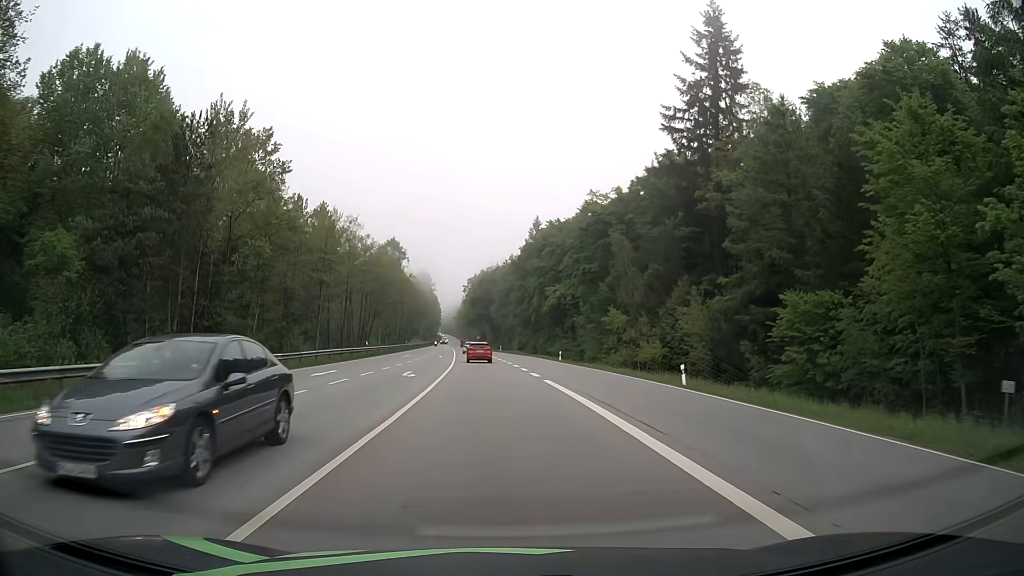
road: secondary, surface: asphalt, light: Day
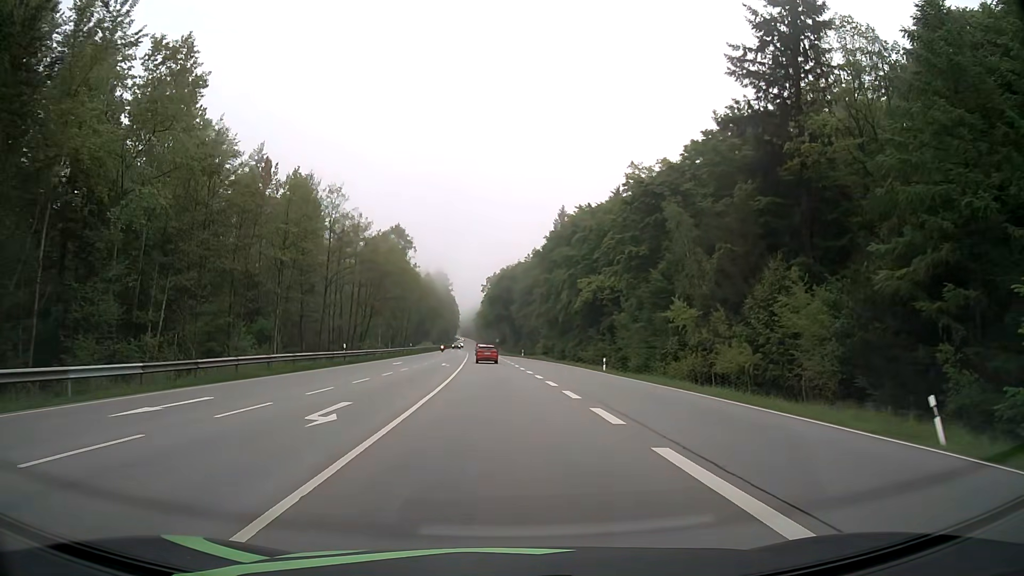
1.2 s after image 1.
(-0.3, +16.4) m; -2°
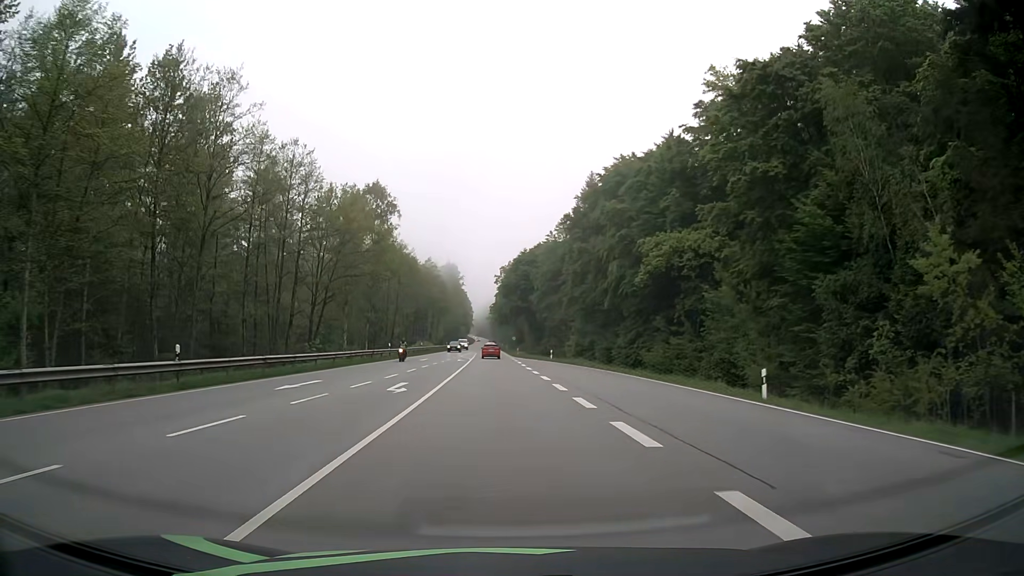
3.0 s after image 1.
(-0.4, +27.1) m; -1°
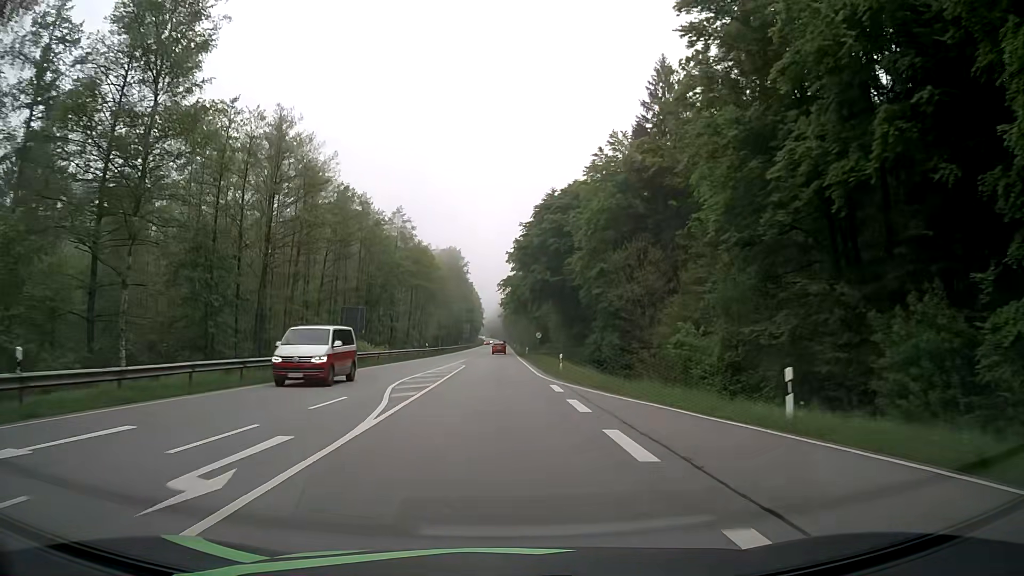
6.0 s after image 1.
(-0.4, +49.5) m; -1°
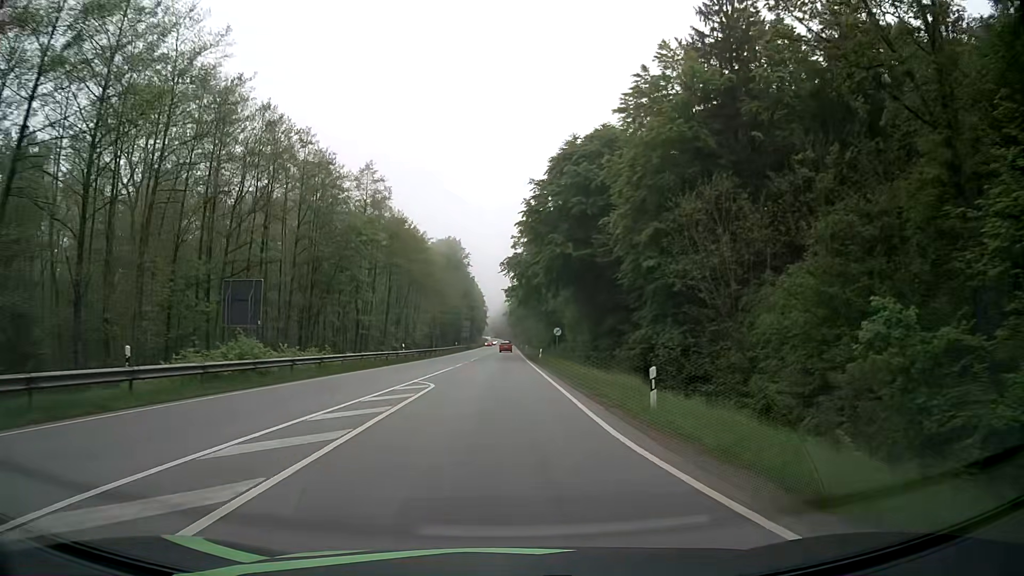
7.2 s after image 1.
(0.0, +20.5) m; 0°
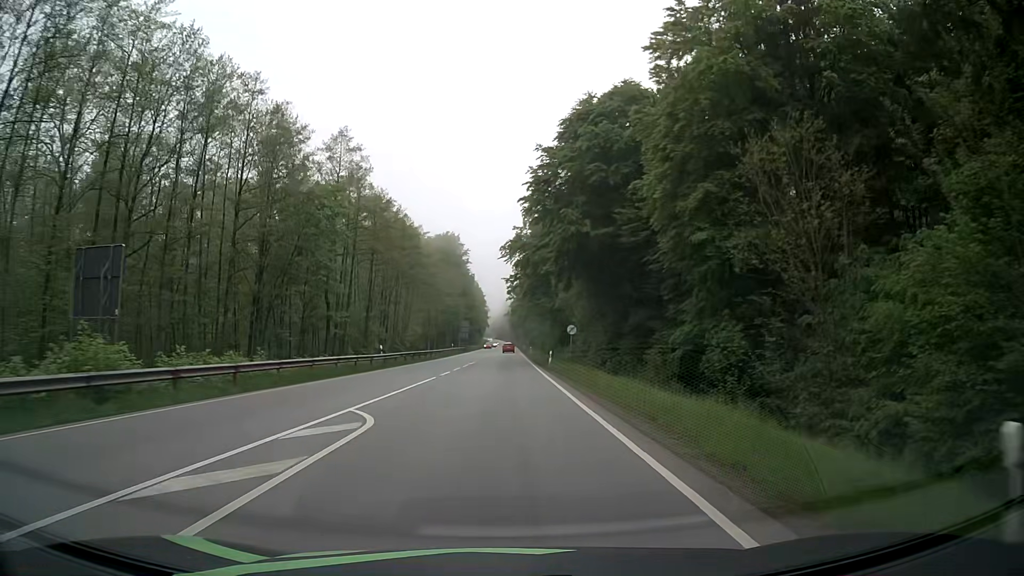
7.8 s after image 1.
(0.0, +10.4) m; 0°
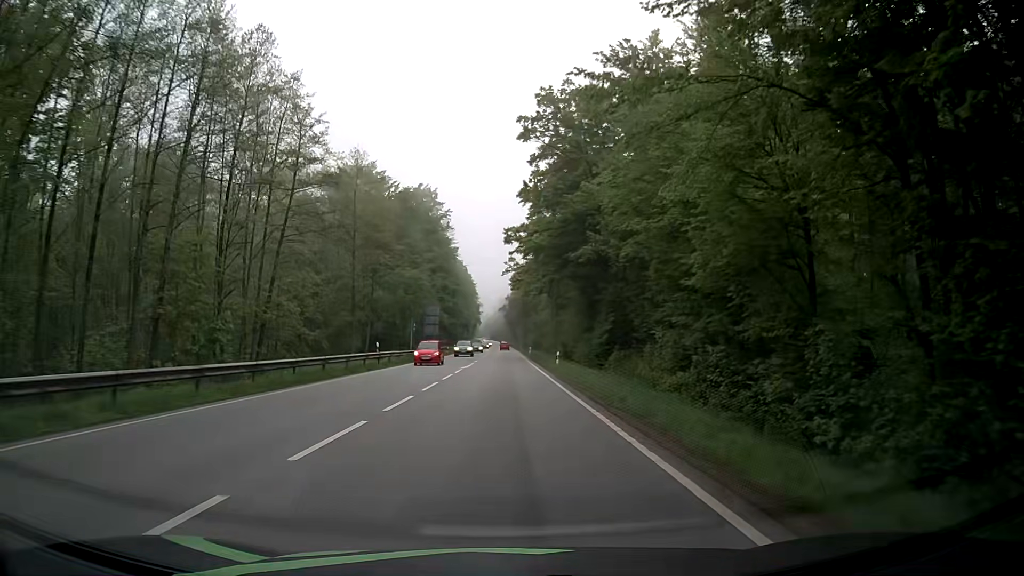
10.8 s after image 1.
(+0.2, +52.5) m; +1°
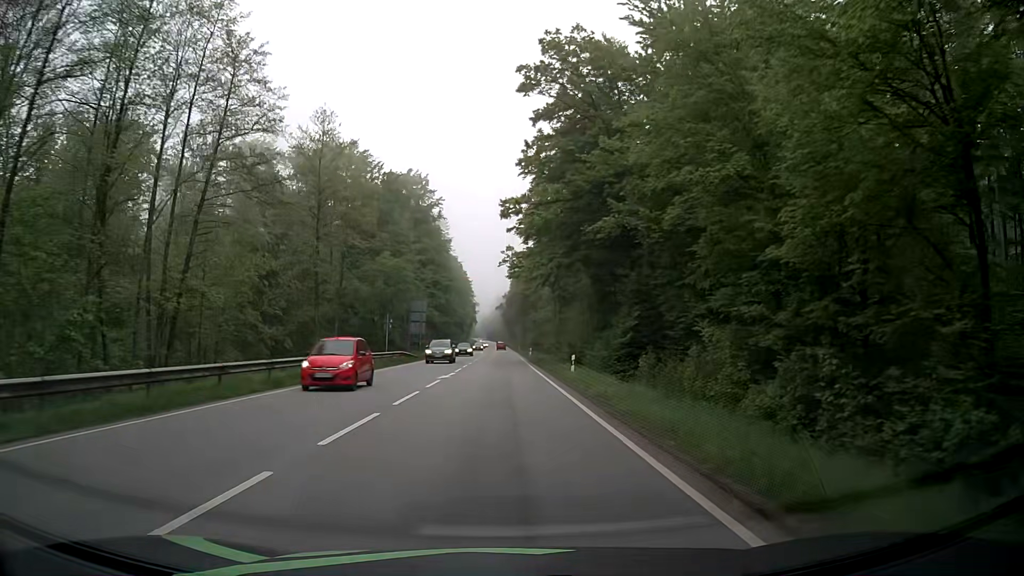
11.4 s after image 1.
(0.0, +10.6) m; 0°
(0, +10) (0, +20) (0, +30) (0, +40) (0, +50) (0, +60) (0, +70) (0, +80) (0, +90) (0, +100) m
